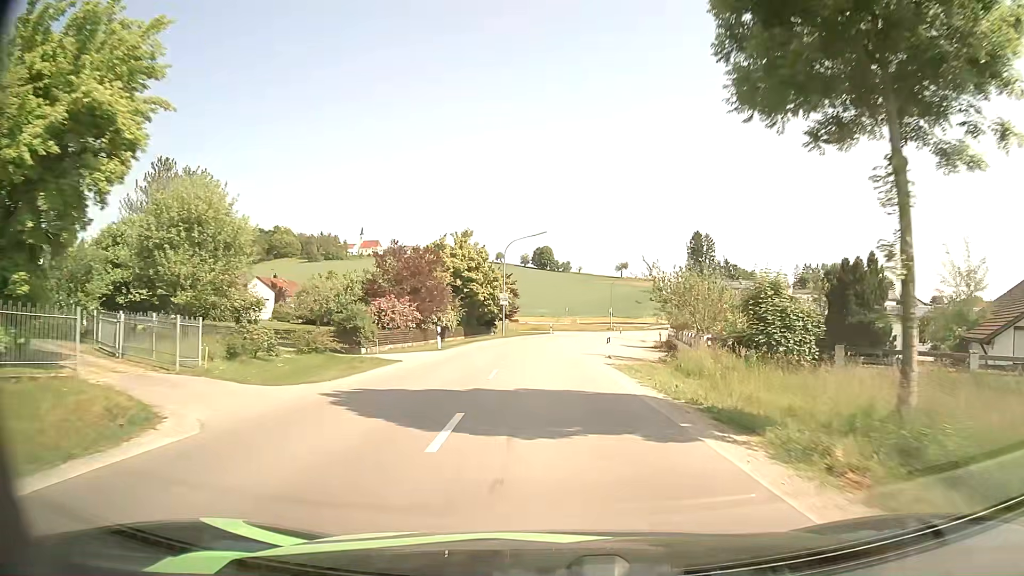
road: secondary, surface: asphalt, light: Day
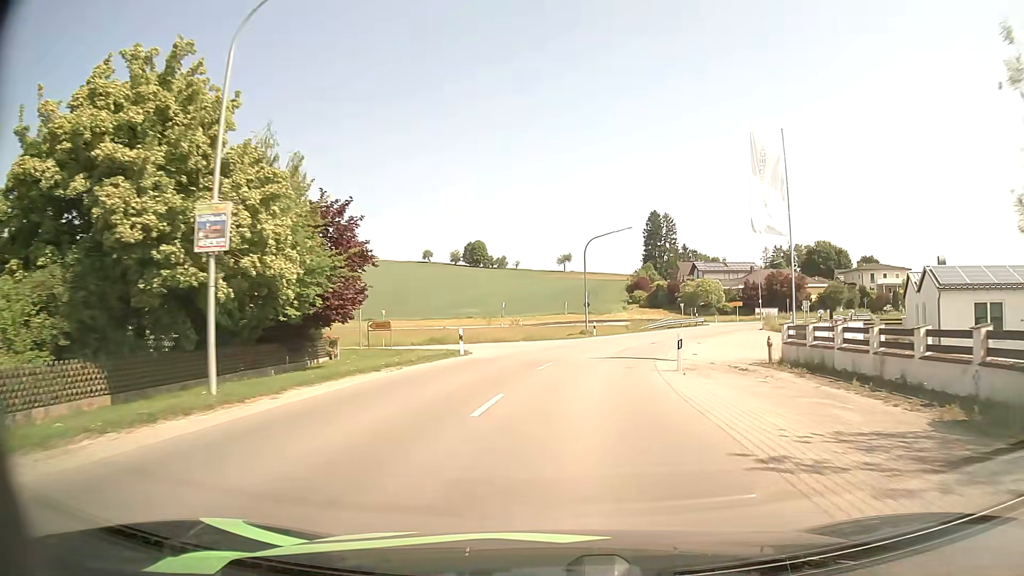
(+1.1, +42.7) m; +5°
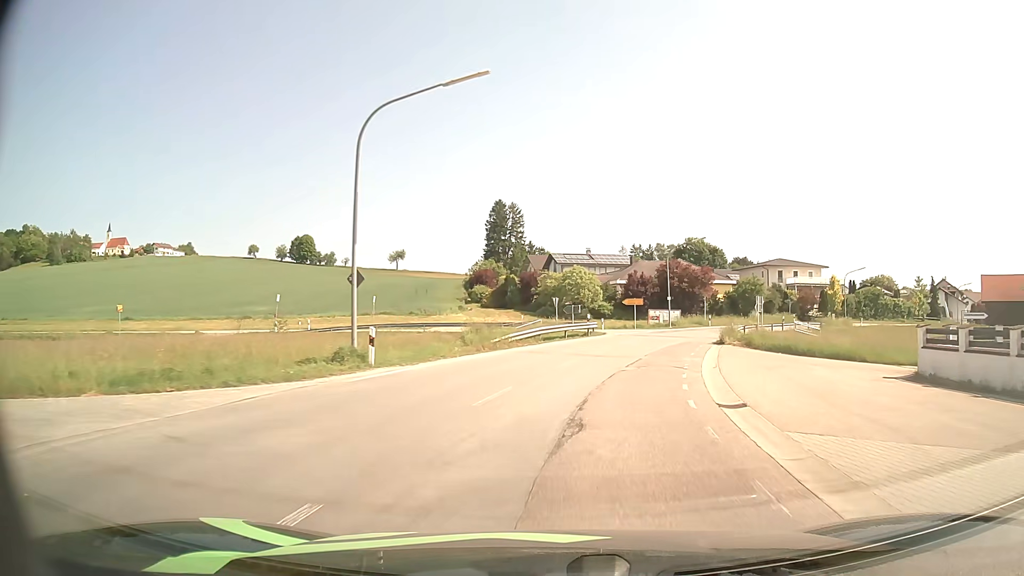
(+3.2, +30.5) m; +14°
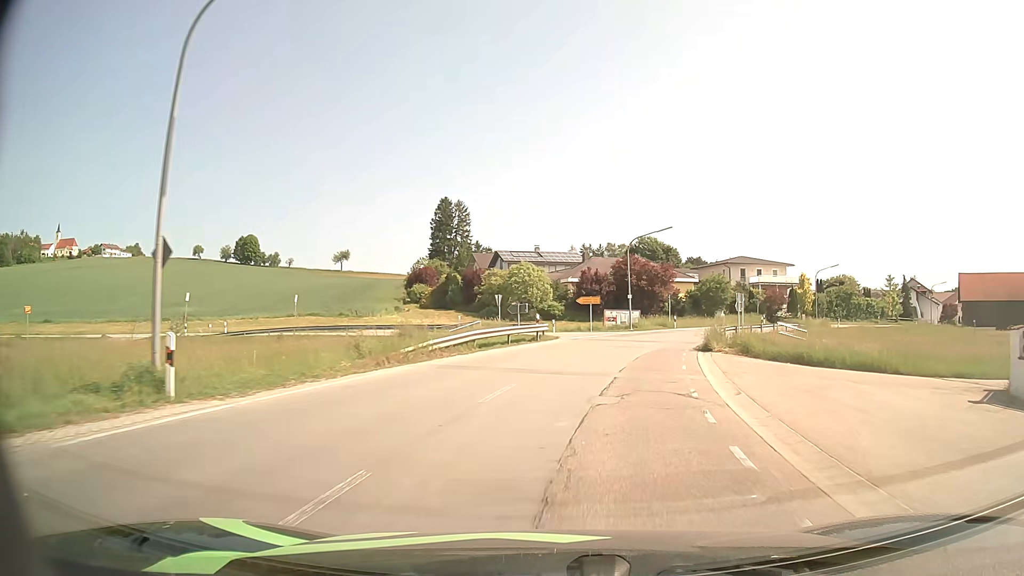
(+0.3, +7.5) m; +5°
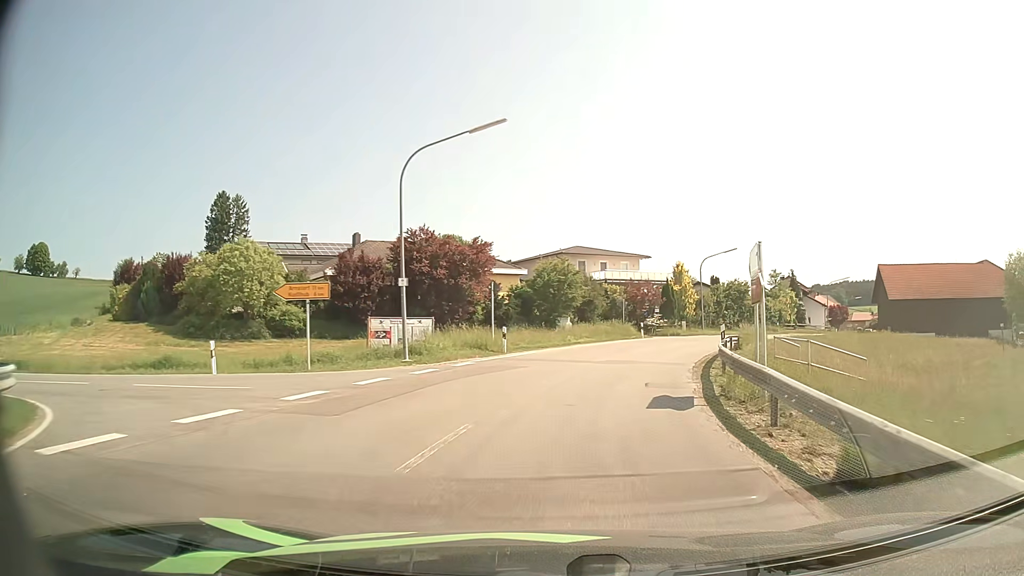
(+4.0, +29.4) m; +16°
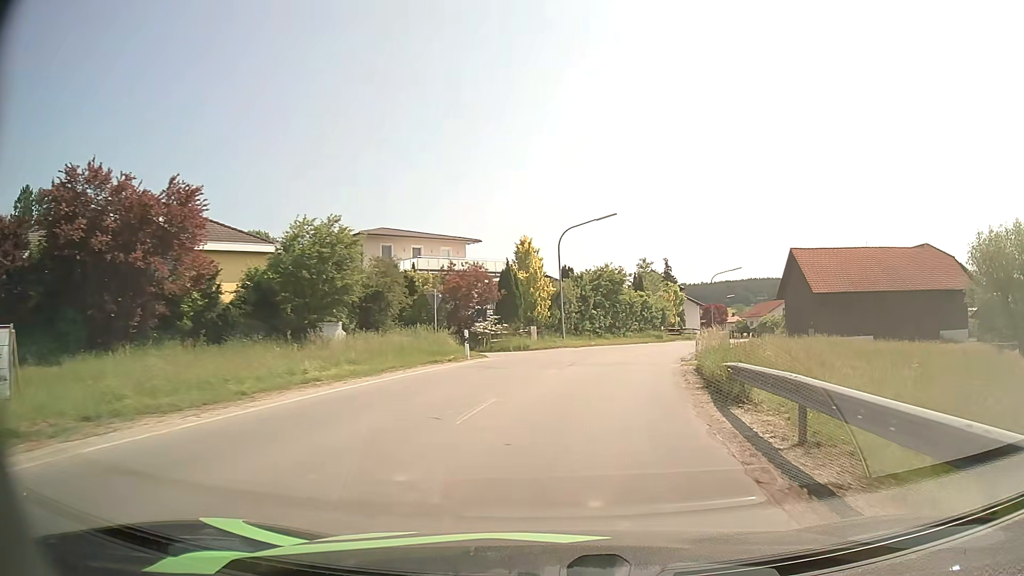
(+2.8, +21.7) m; +14°
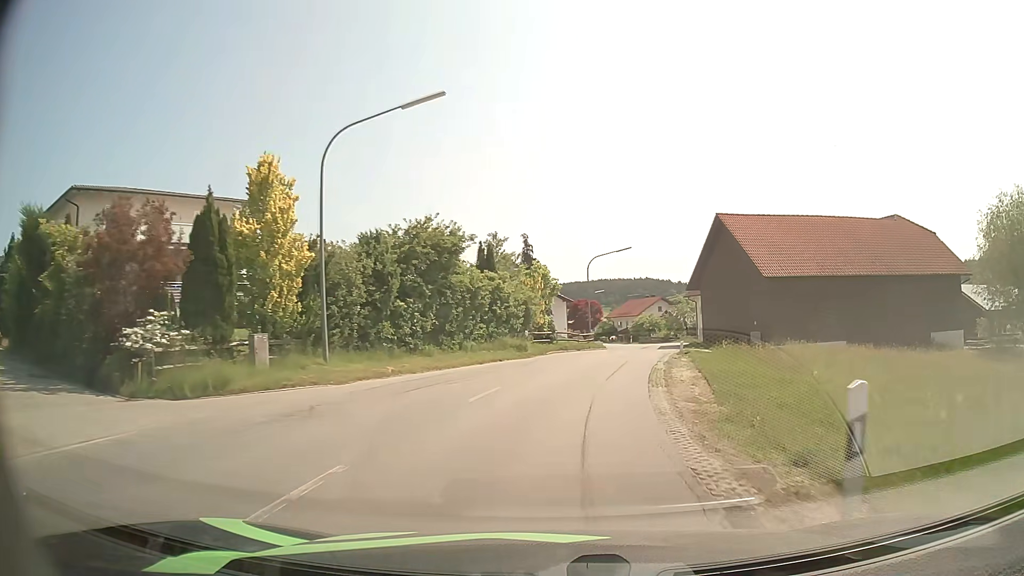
(+2.5, +21.6) m; +13°
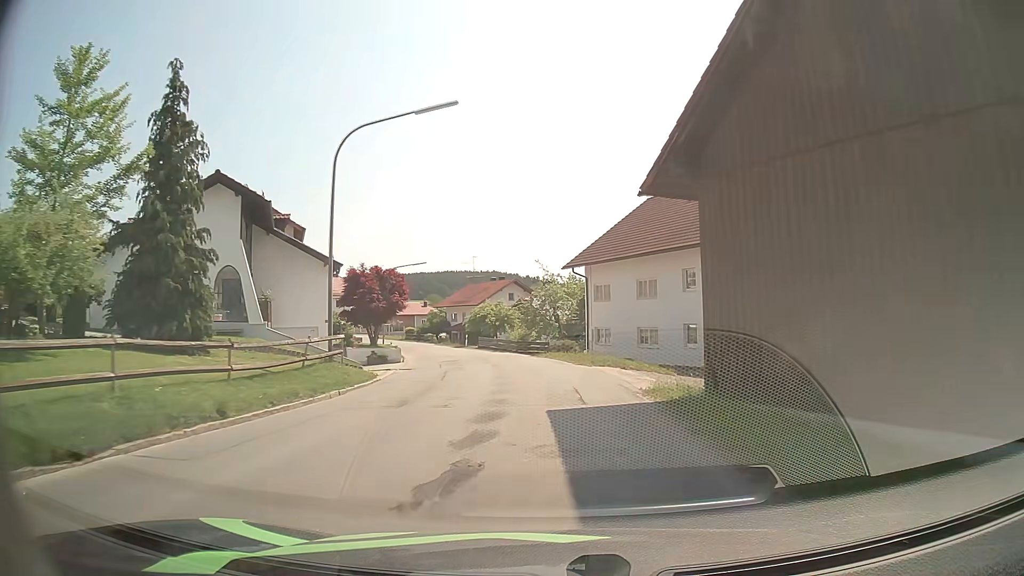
(+4.8, +35.5) m; +13°
(0, +10) (-1, +20) (-2, +30) (-4, +40) (-6, +50) (-9, +59) (-12, +68) (-16, +78) (-20, +87) (-25, +95) m
